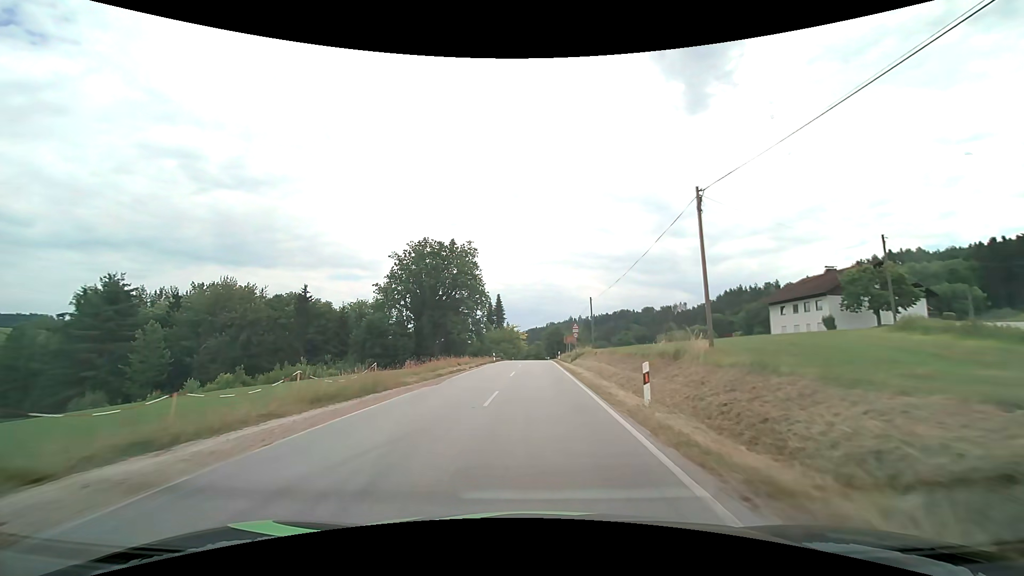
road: secondary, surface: asphalt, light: Day
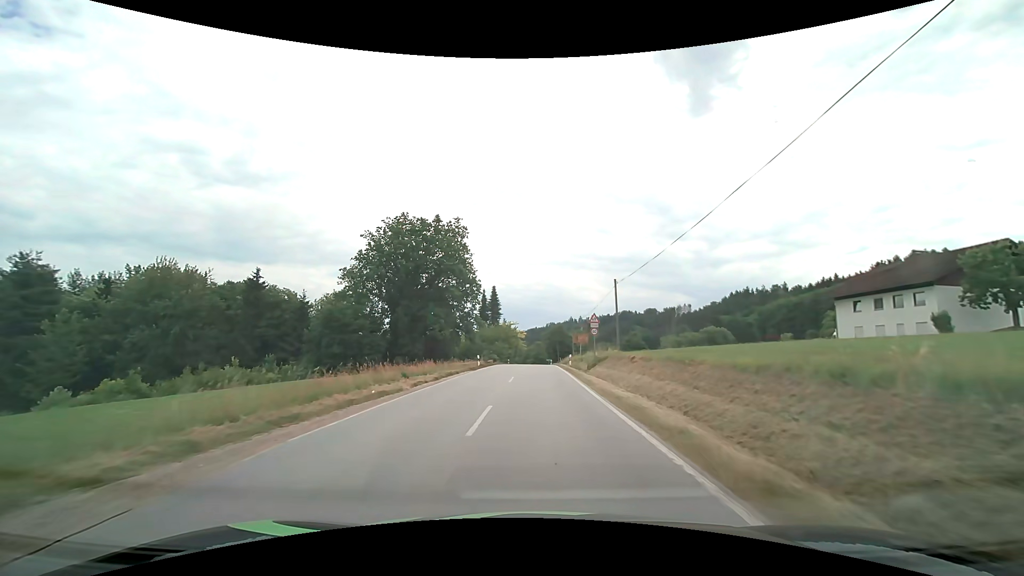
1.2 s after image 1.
(0.0, +15.9) m; 0°
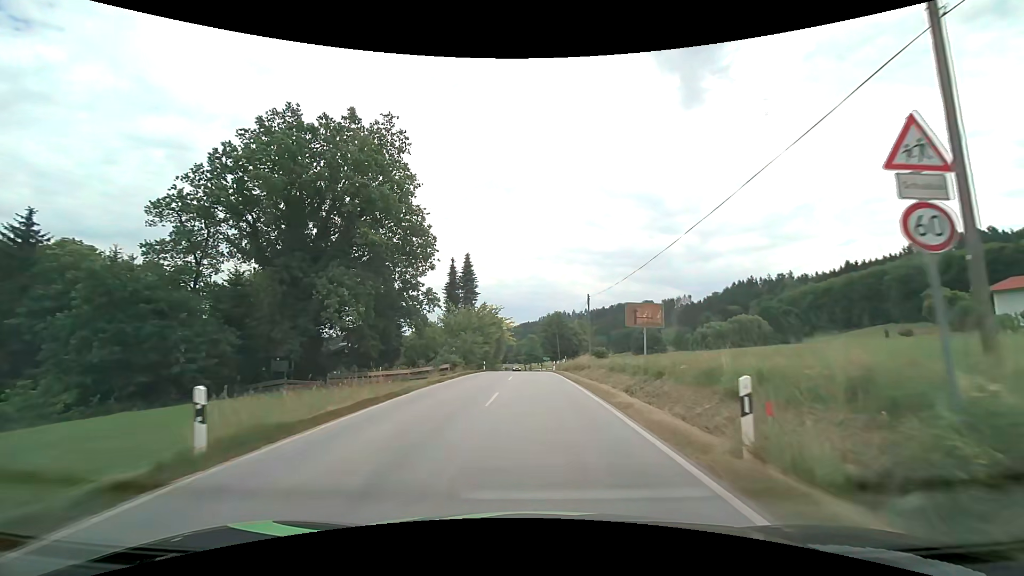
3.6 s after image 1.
(+0.2, +32.1) m; +1°
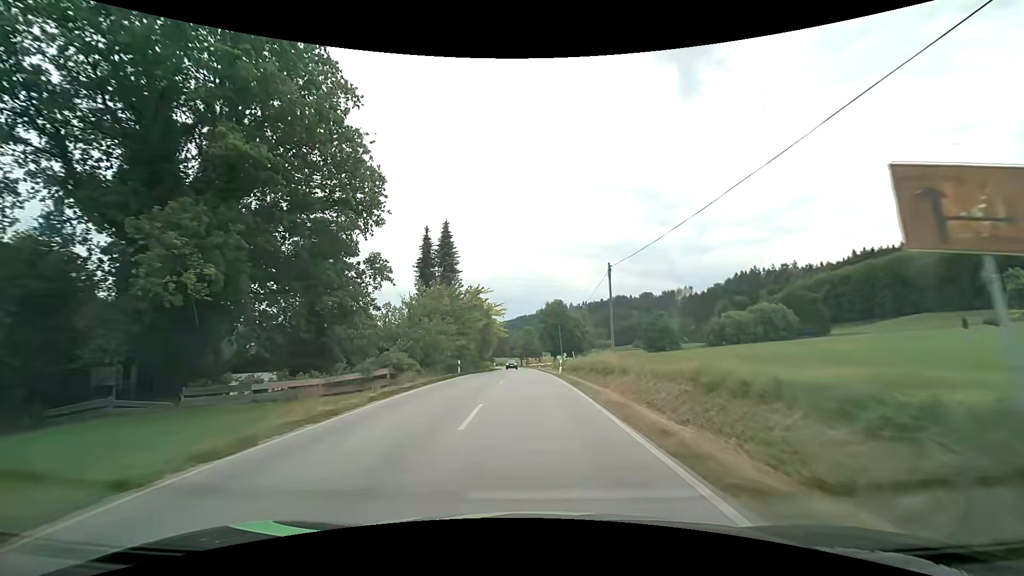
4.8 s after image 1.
(0.0, +15.4) m; 0°
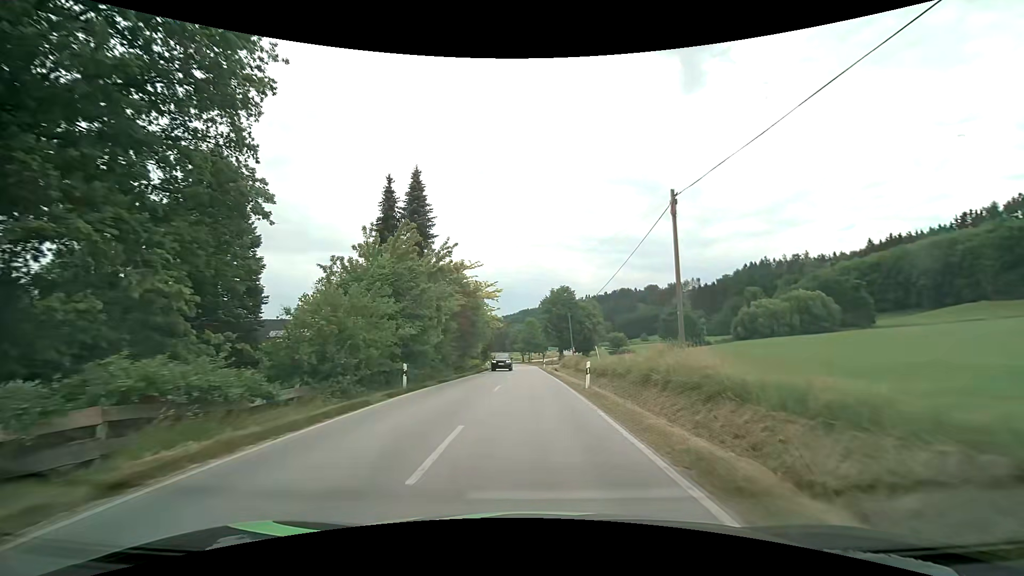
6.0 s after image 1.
(0.0, +15.3) m; 0°
